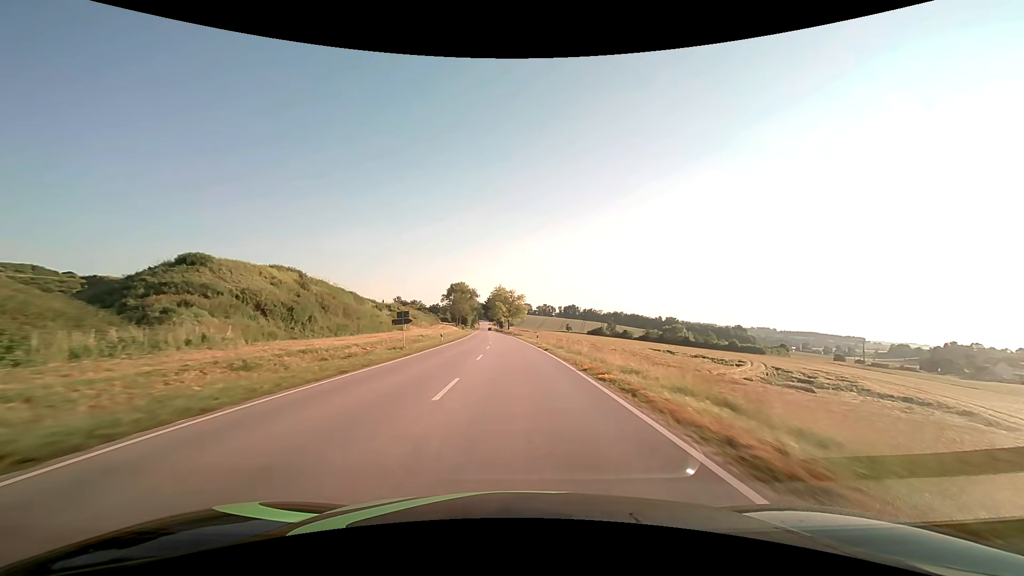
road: secondary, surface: asphalt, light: Day
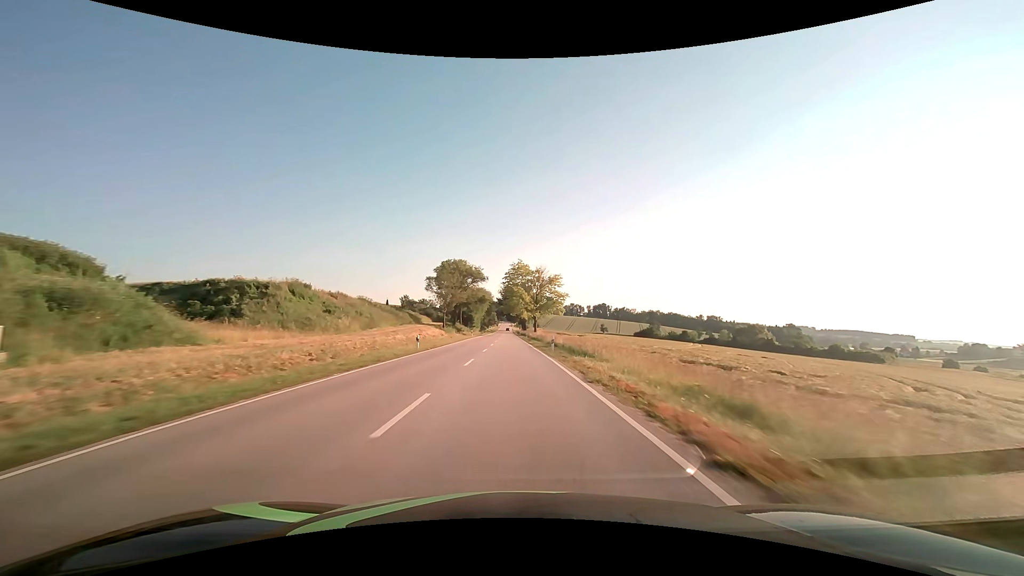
(-1.6, +63.1) m; -3°
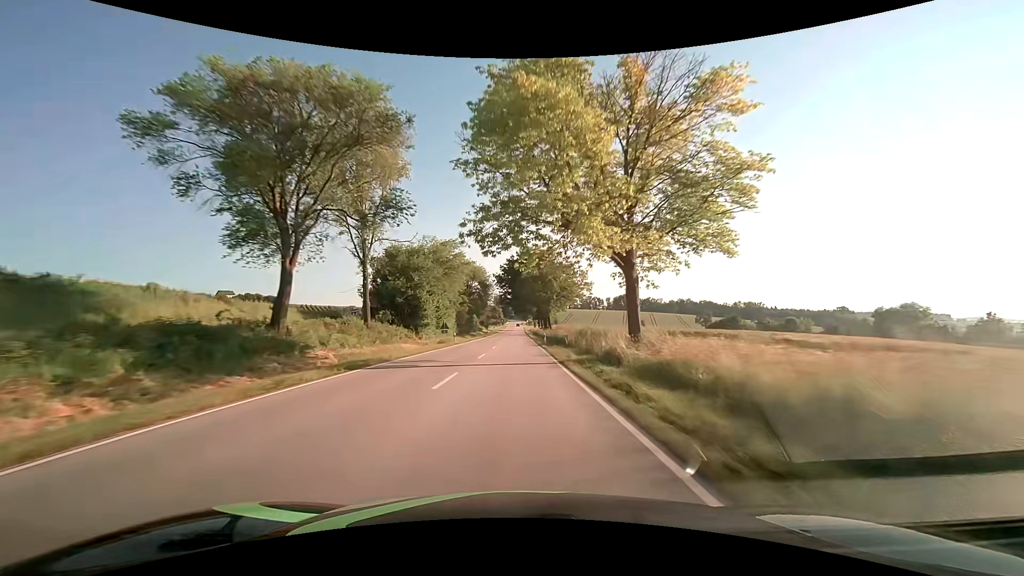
(-0.9, +79.1) m; -1°
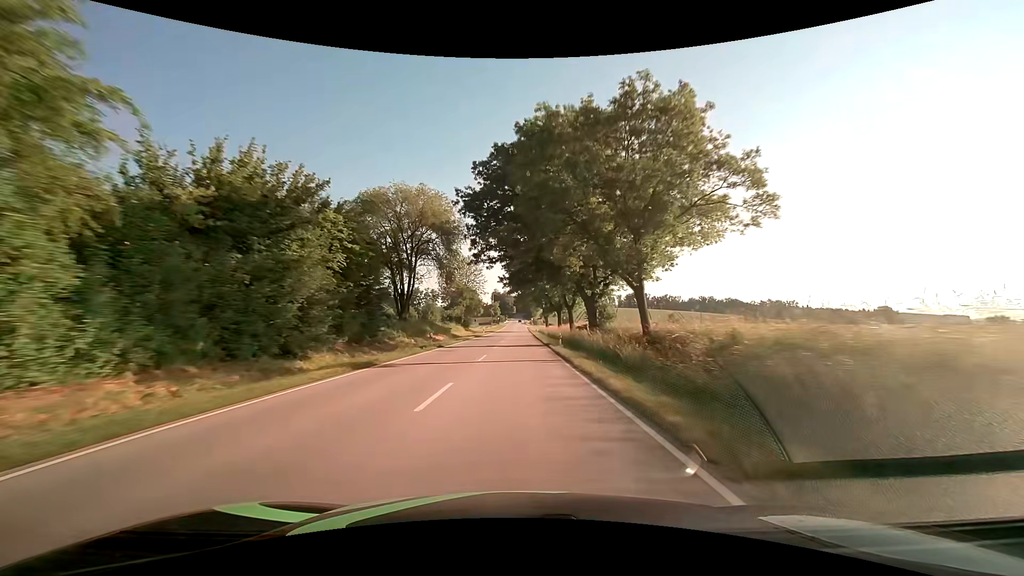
(-0.1, +63.3) m; 0°
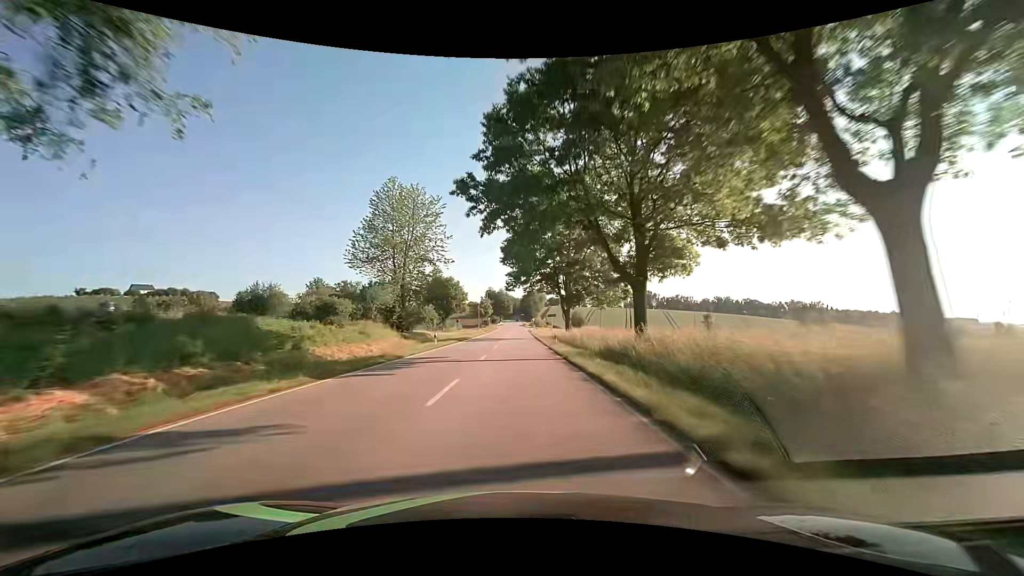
(+0.1, +47.4) m; +1°
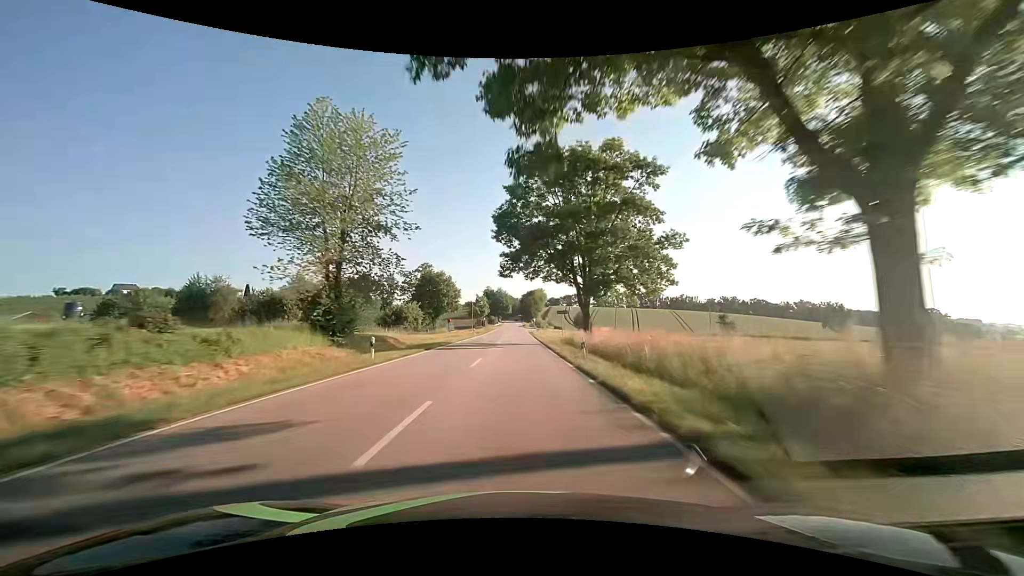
(-0.1, +15.8) m; 0°
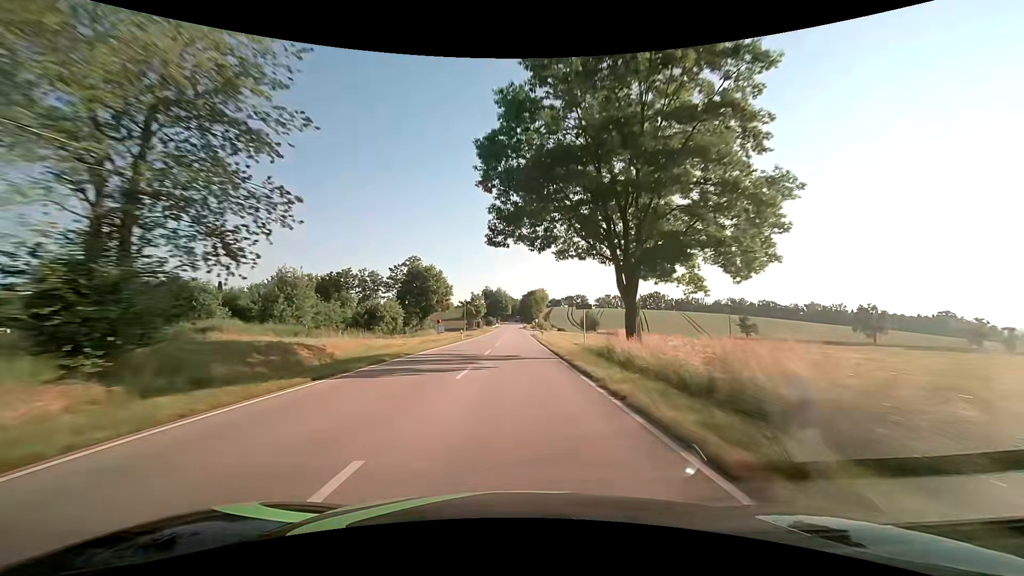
(+0.1, +15.8) m; 0°
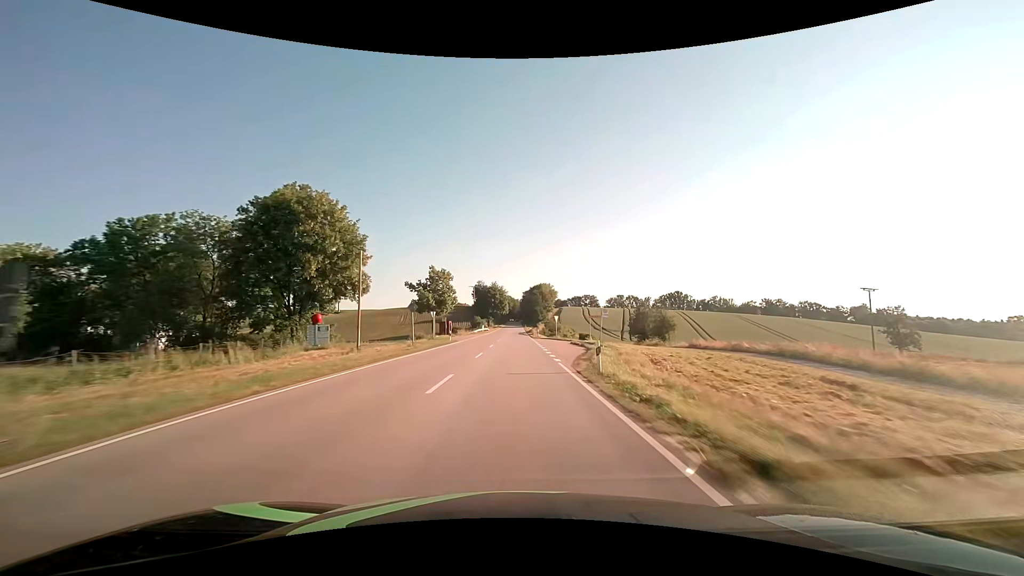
(+0.1, +63.1) m; 0°
(0, +10) (0, +20) (0, +30) (0, +40) (0, +50) (0, +60) (0, +70) (0, +80) (0, +90) (0, +100) m
